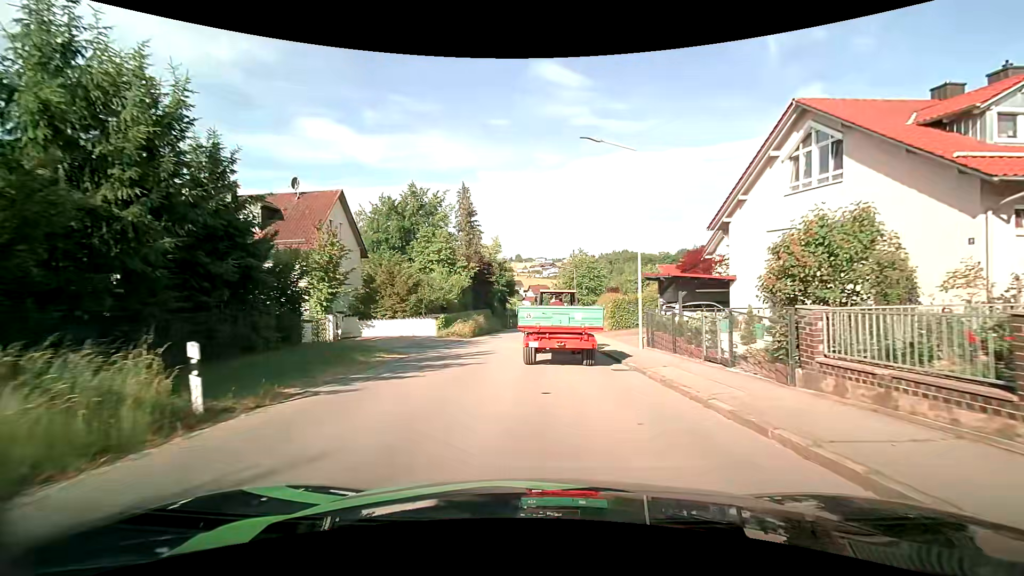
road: tertiary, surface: asphalt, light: Day
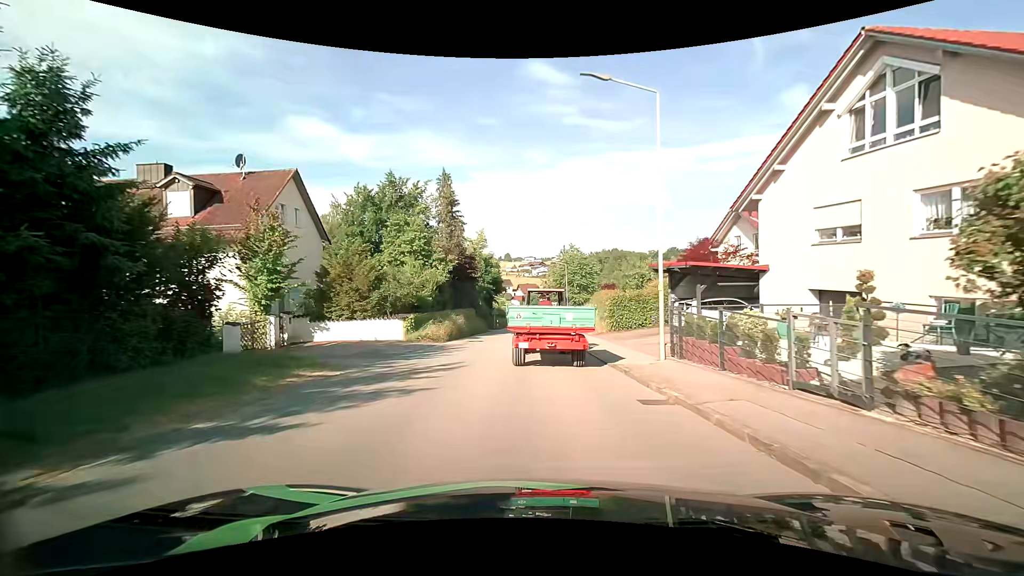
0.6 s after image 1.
(0.0, +4.8) m; +1°
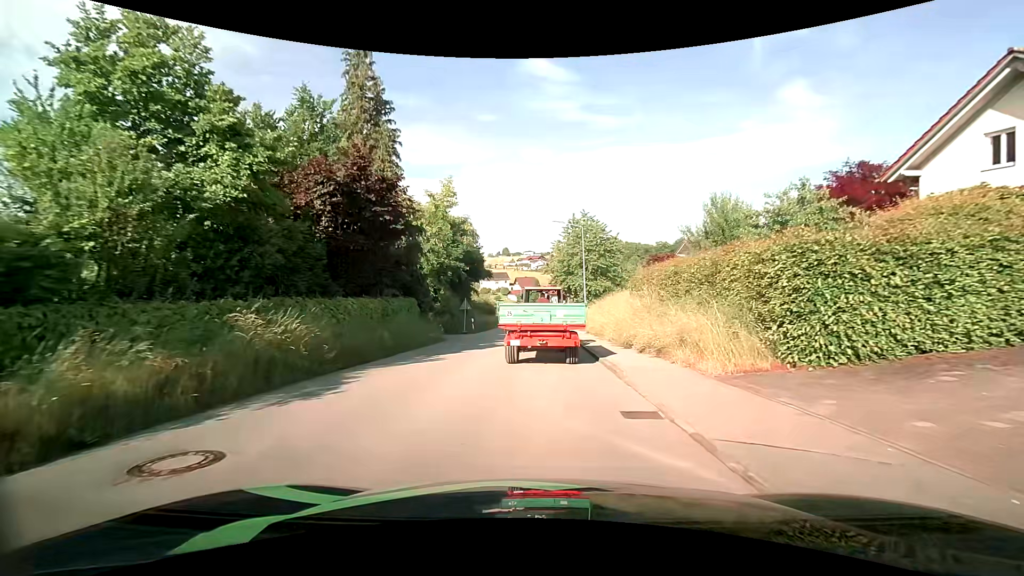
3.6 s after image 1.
(0.0, +22.5) m; 0°
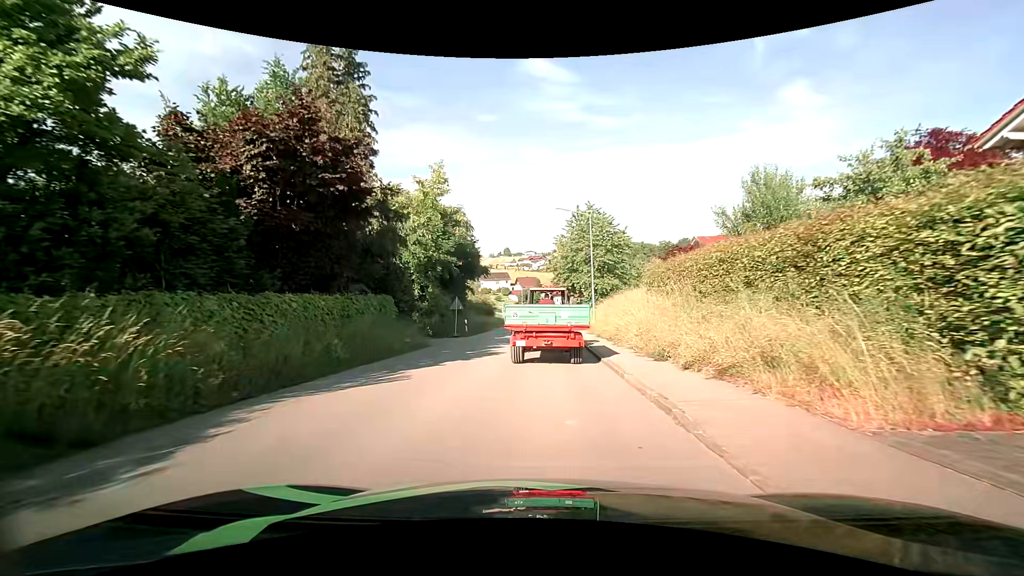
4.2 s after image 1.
(0.0, +4.3) m; 0°
(0, +10) (0, +20) (0, +30) (+1, +40) (+1, +50) (+1, +60) (+1, +70) (+1, +80) (+1, +90) (0, +100) m
